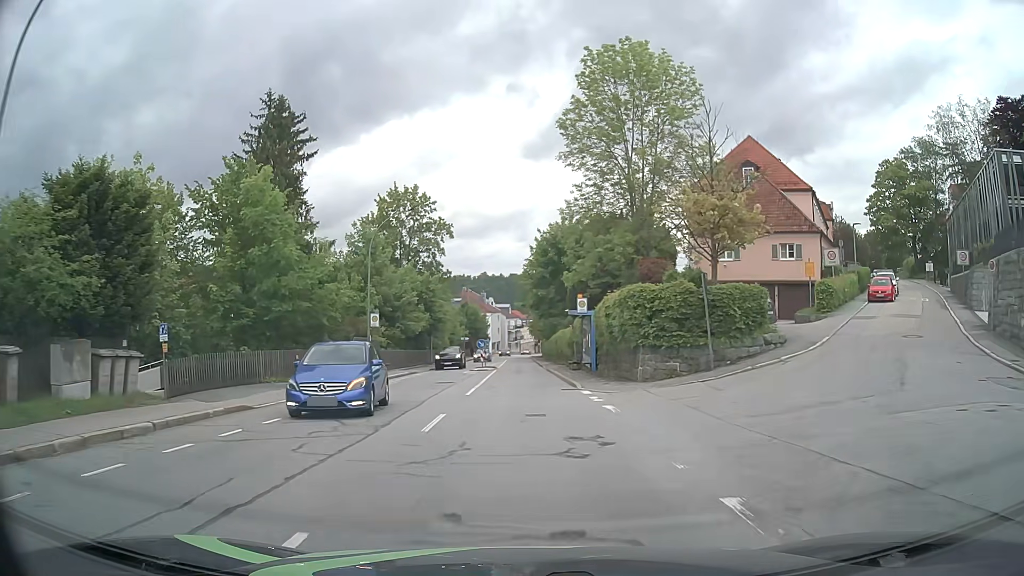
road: tertiary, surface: asphalt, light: Day
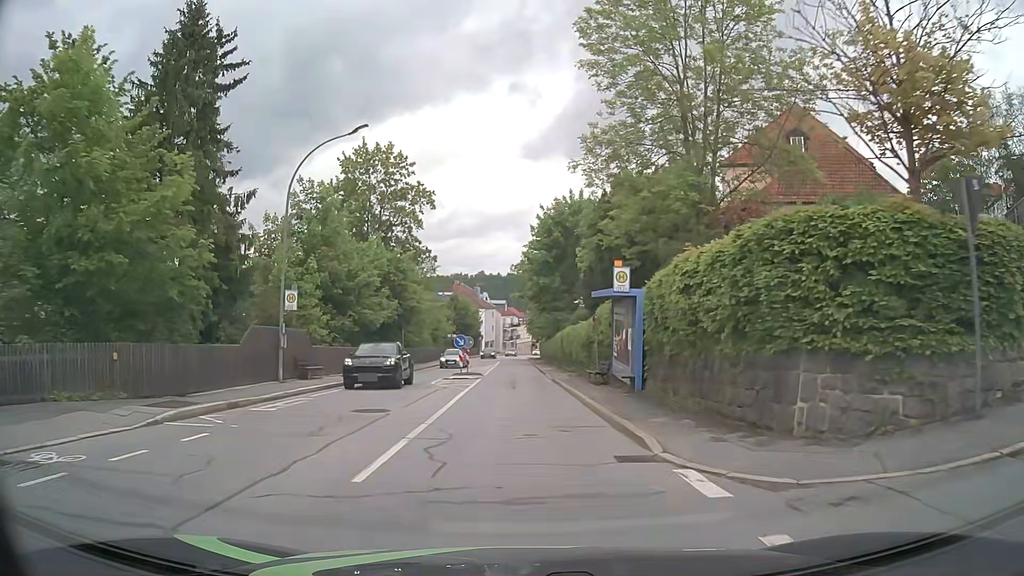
(+0.1, +13.0) m; 0°
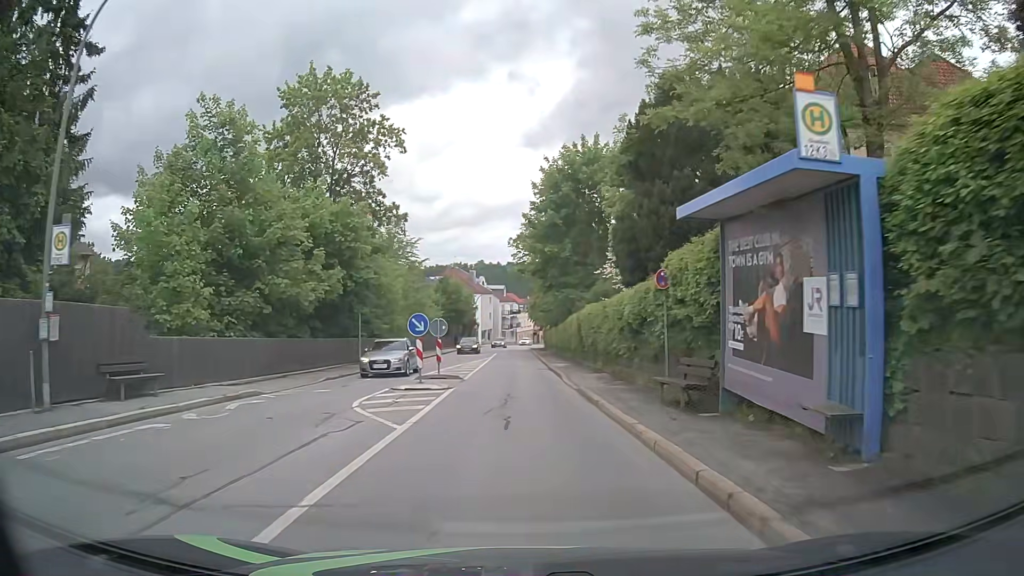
(+0.2, +12.9) m; +1°
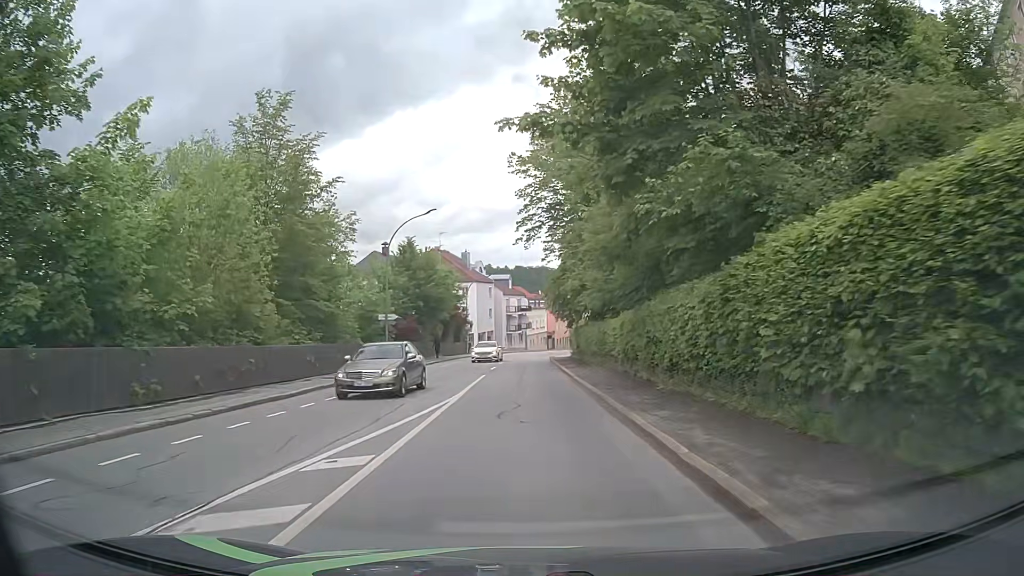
(-0.5, +32.5) m; -1°
(0, +10) (0, +20) (0, +30) (0, +40) (0, +50) (+1, +60) (+2, +70) (+3, +80) (+5, +90) (+6, +100) m
